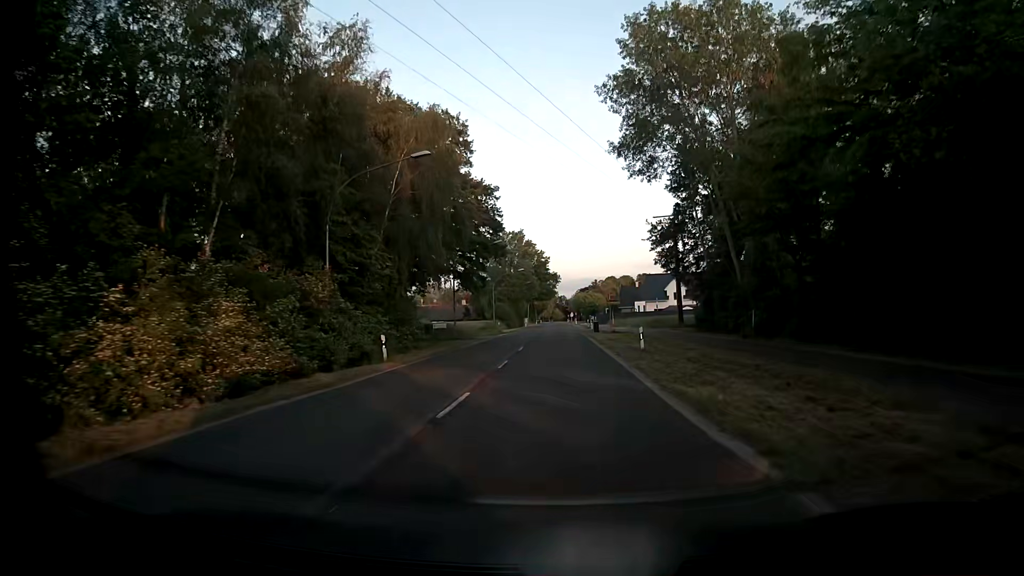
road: secondary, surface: asphalt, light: Day
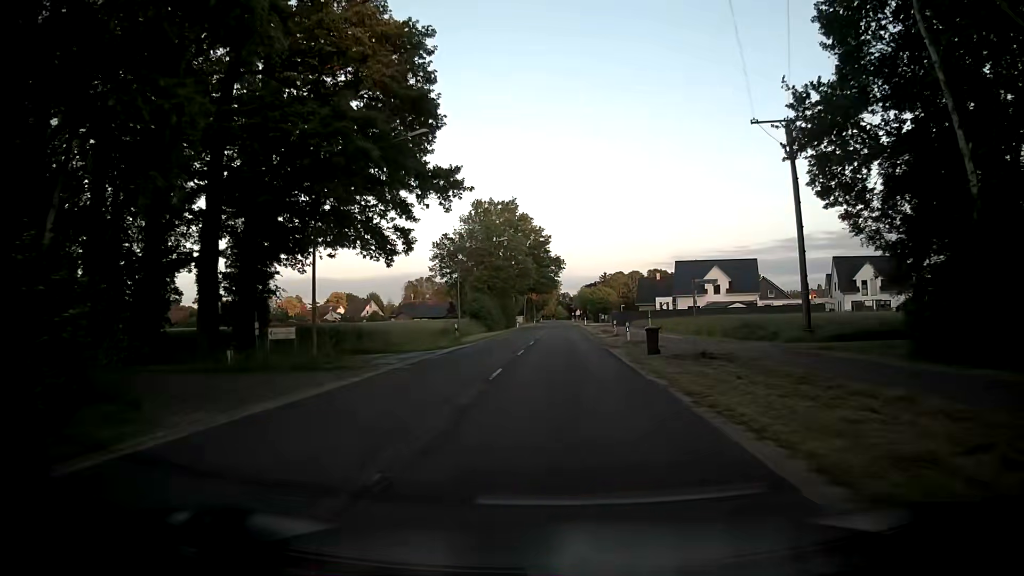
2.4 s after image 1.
(0.0, +30.6) m; 0°
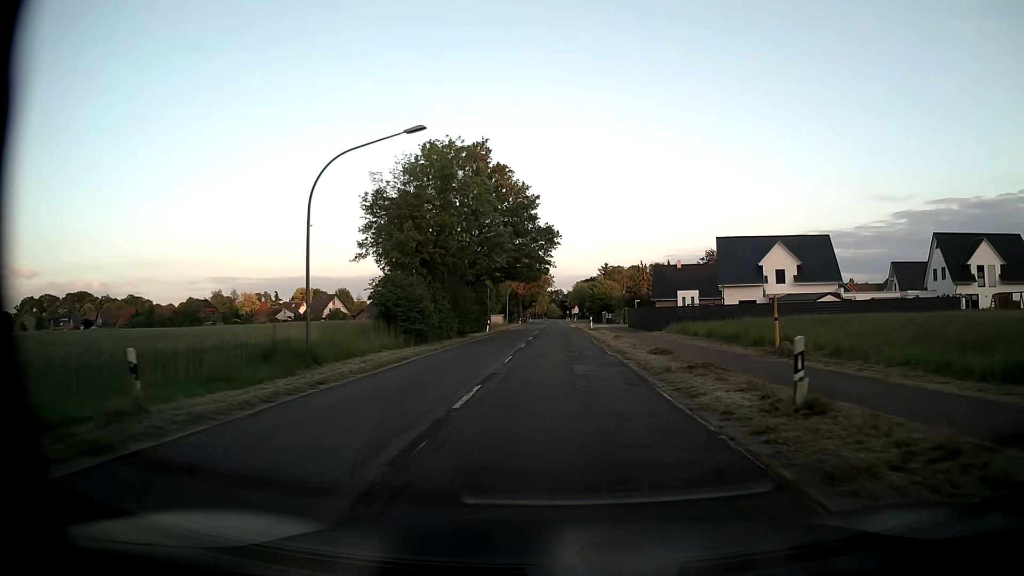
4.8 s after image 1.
(+0.2, +30.8) m; 0°
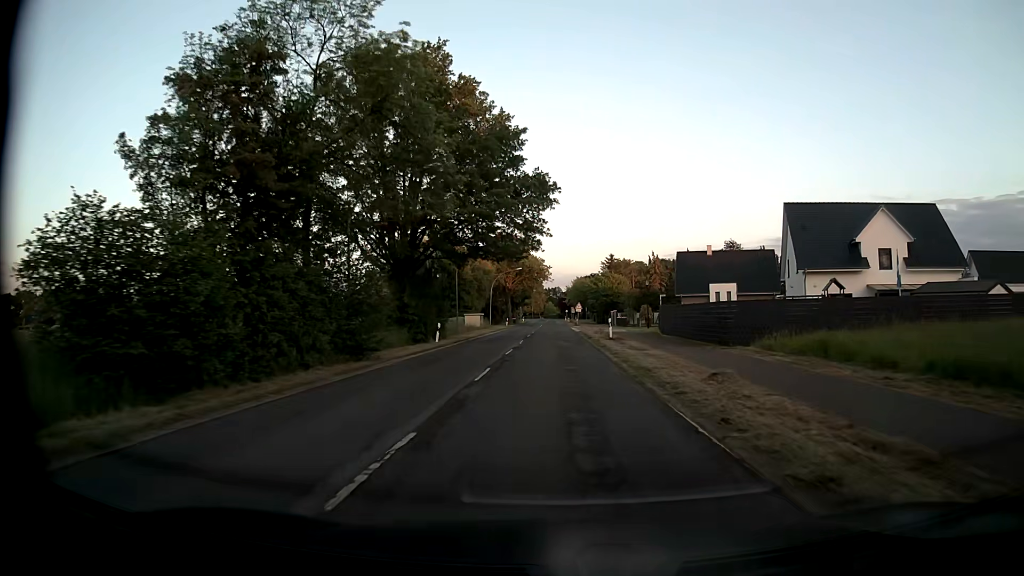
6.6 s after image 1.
(+0.2, +23.2) m; 0°
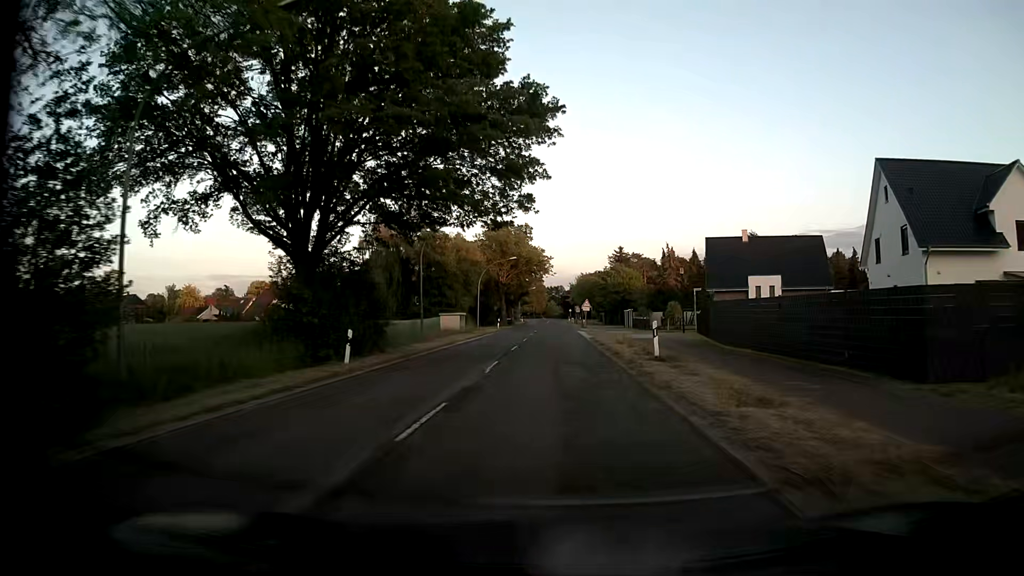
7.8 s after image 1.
(0.0, +15.5) m; 0°
